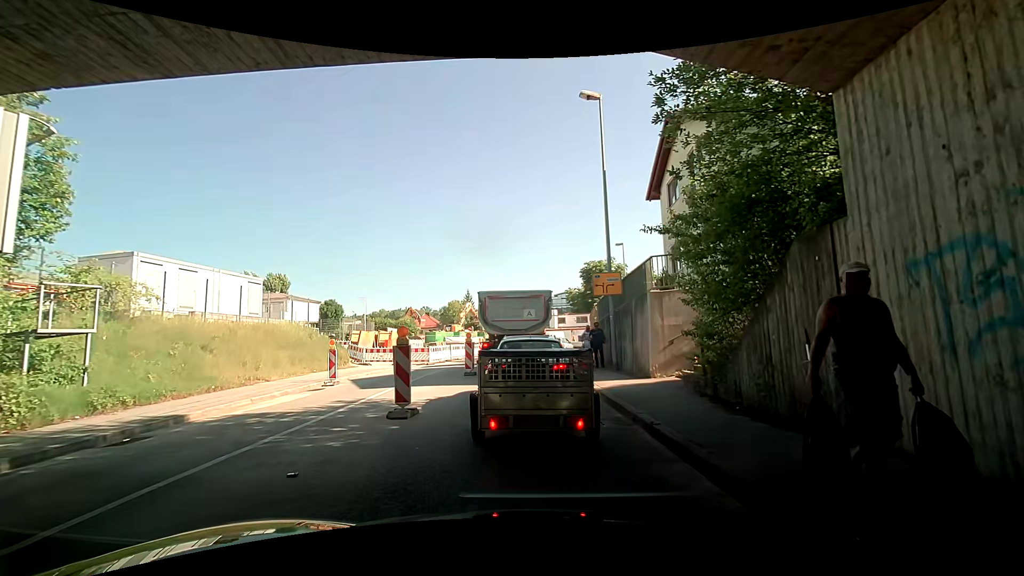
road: tertiary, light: Day
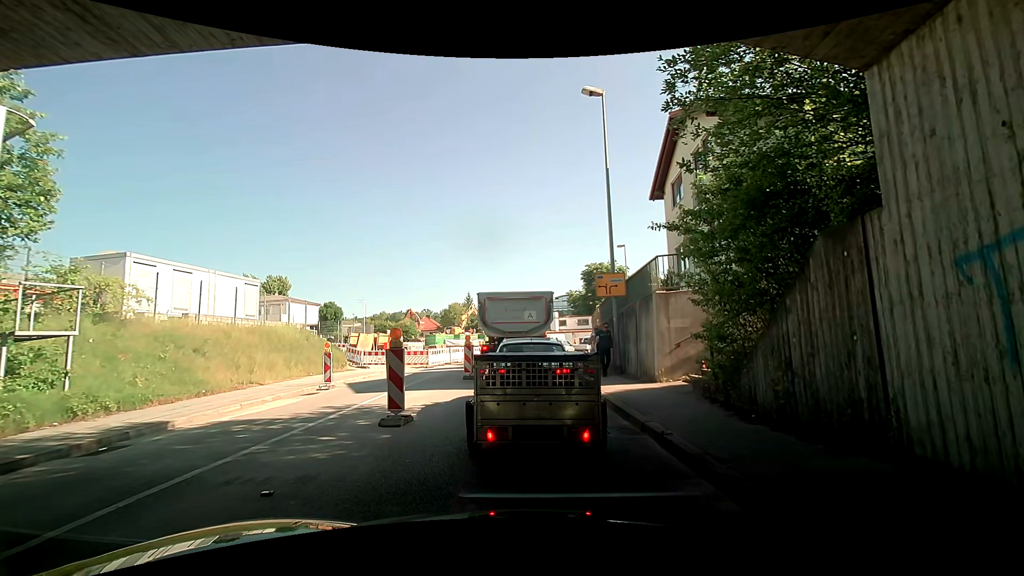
(0.0, +0.6) m; 0°
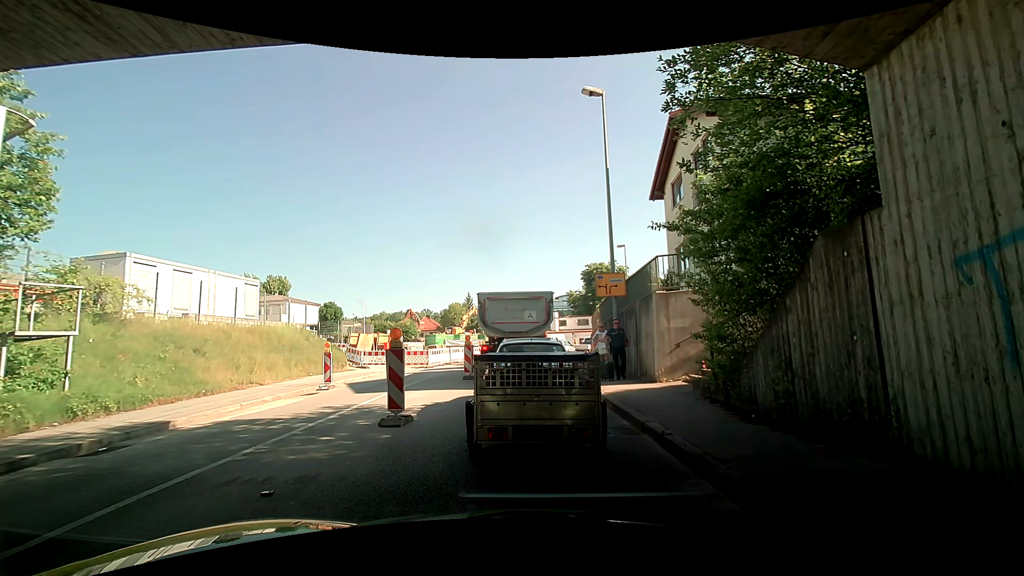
(0.0, 0.0) m; 0°
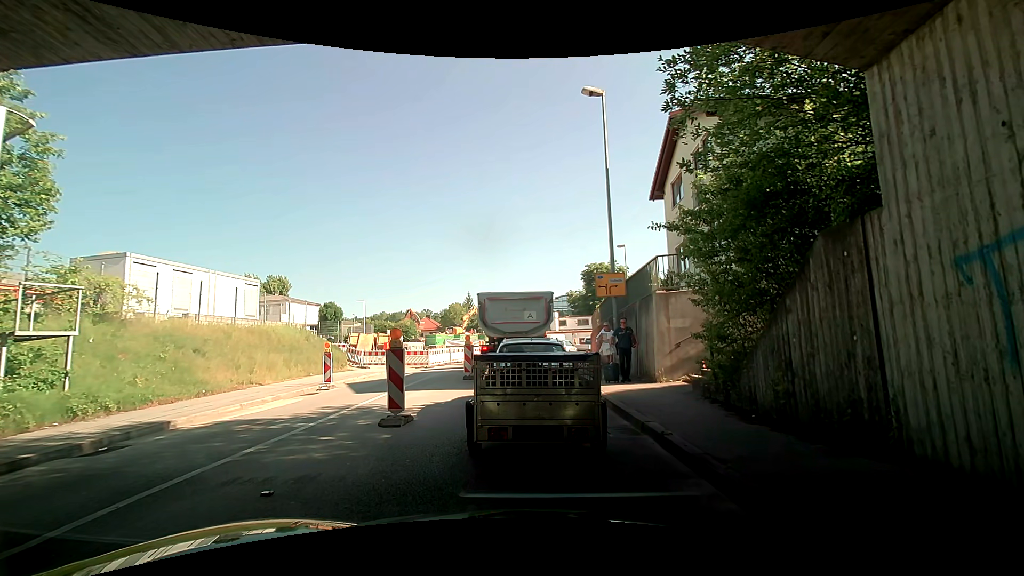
(0.0, 0.0) m; 0°
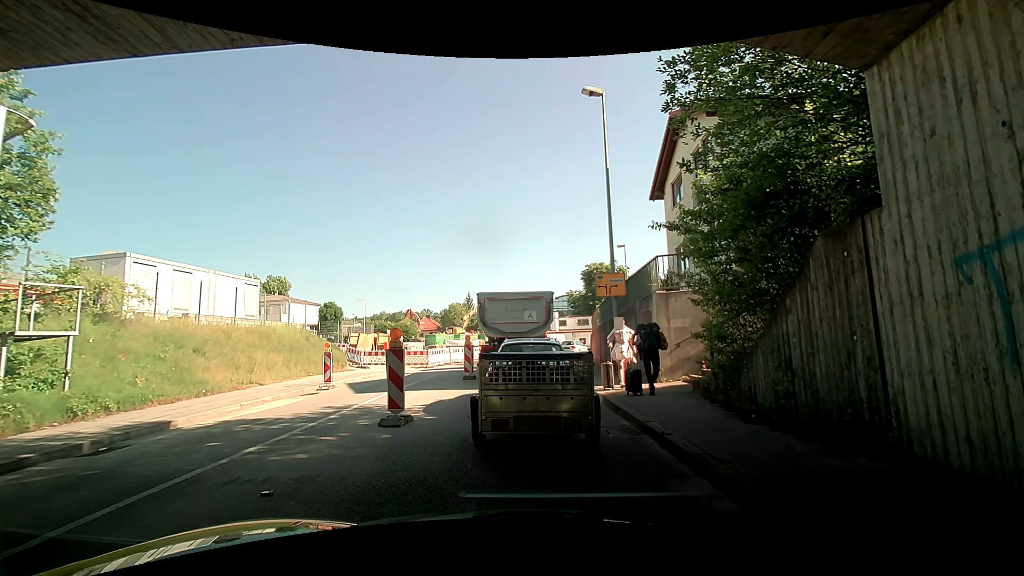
(0.0, 0.0) m; 0°
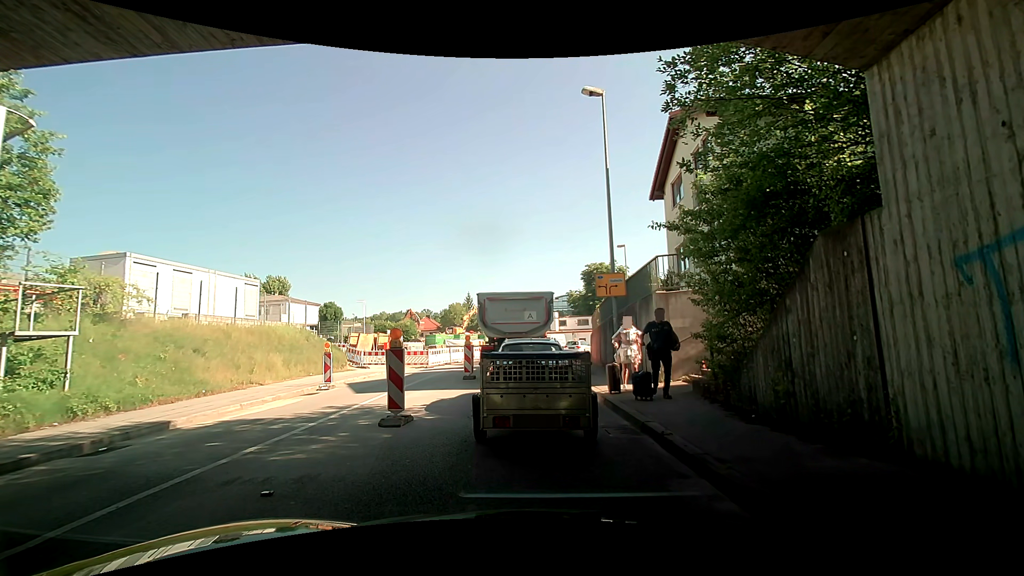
(0.0, 0.0) m; 0°
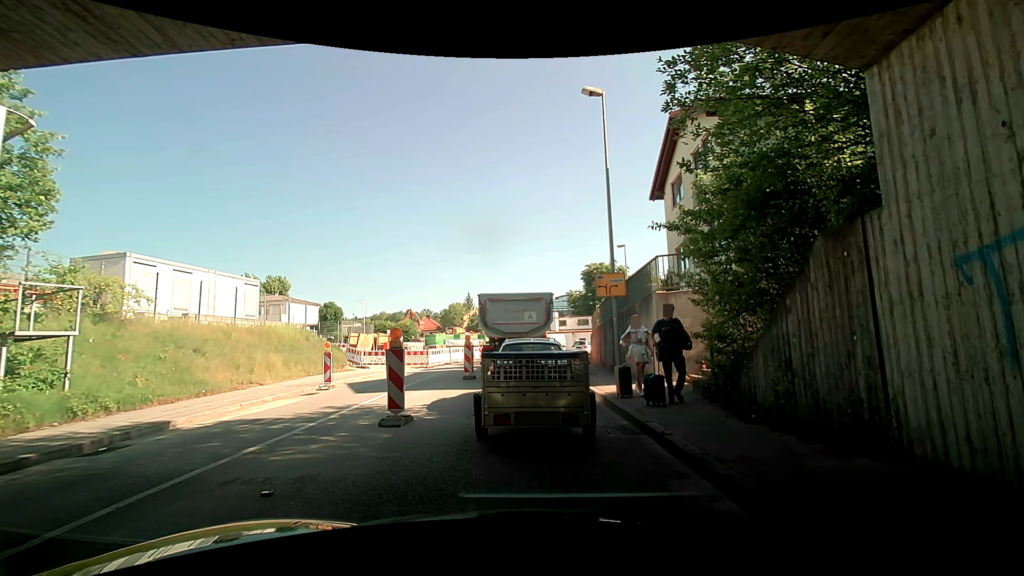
(0.0, 0.0) m; 0°
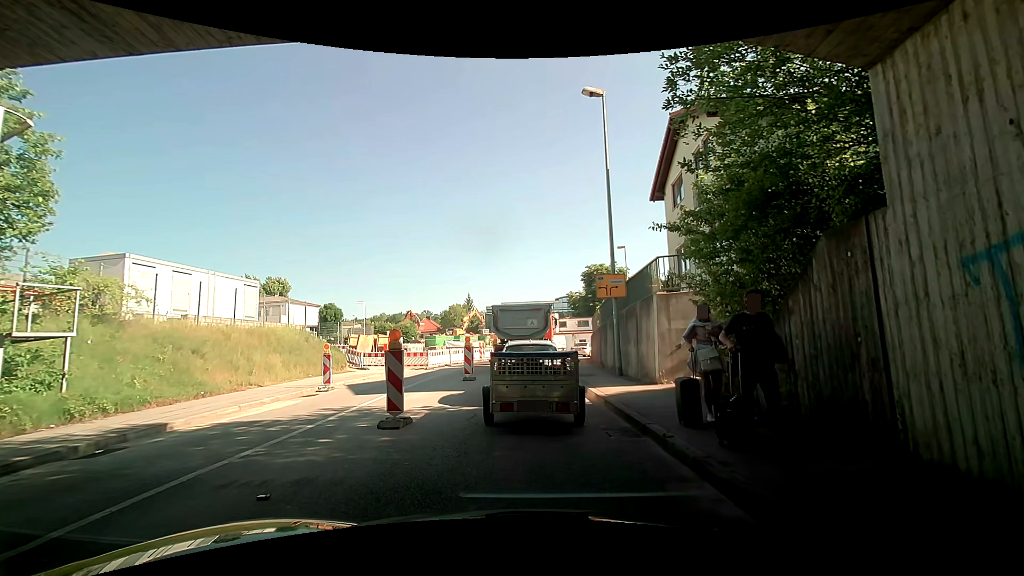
(0.0, 0.0) m; 0°
